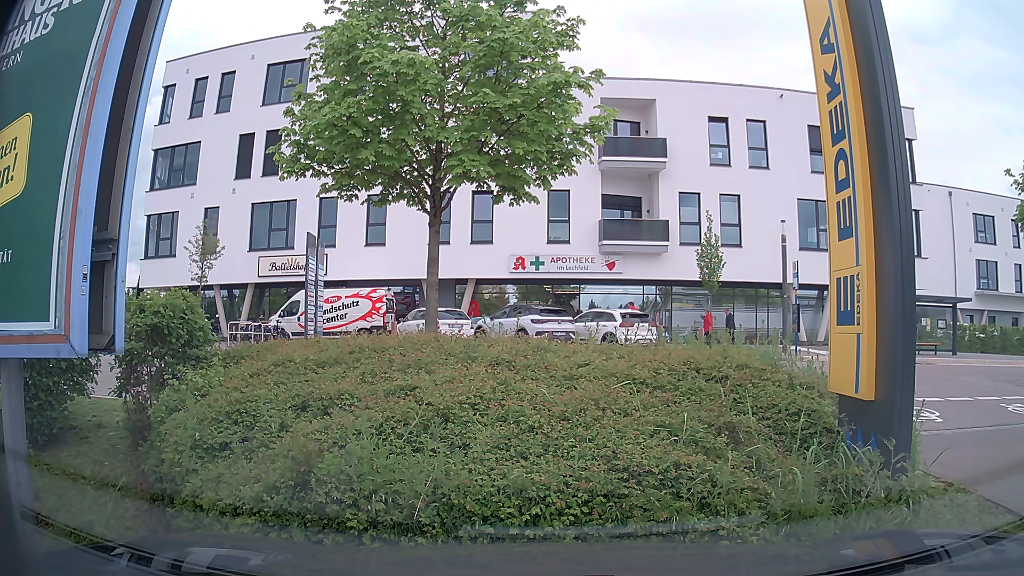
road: service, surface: asphalt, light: Day
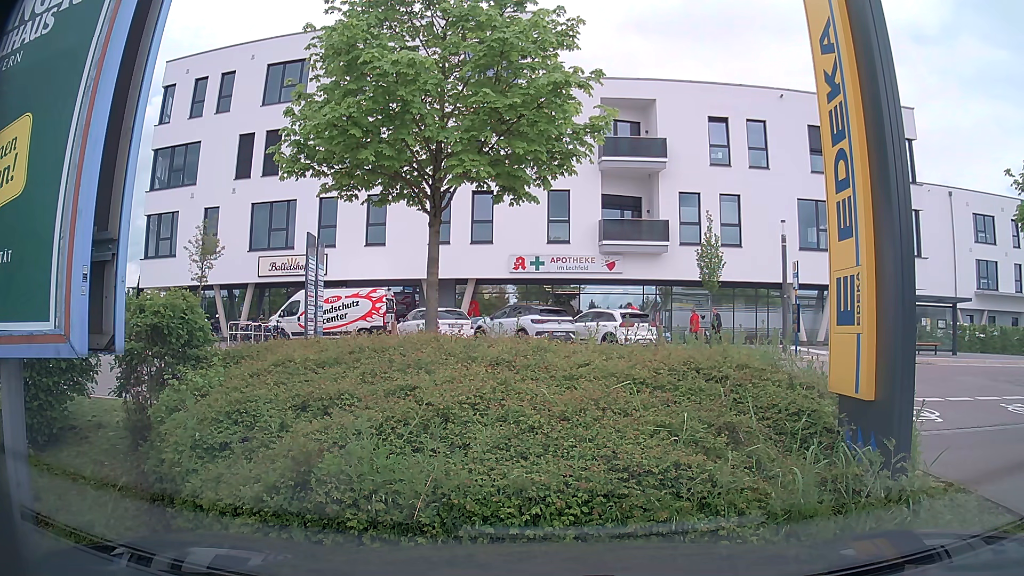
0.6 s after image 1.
(0.0, 0.0) m; 0°
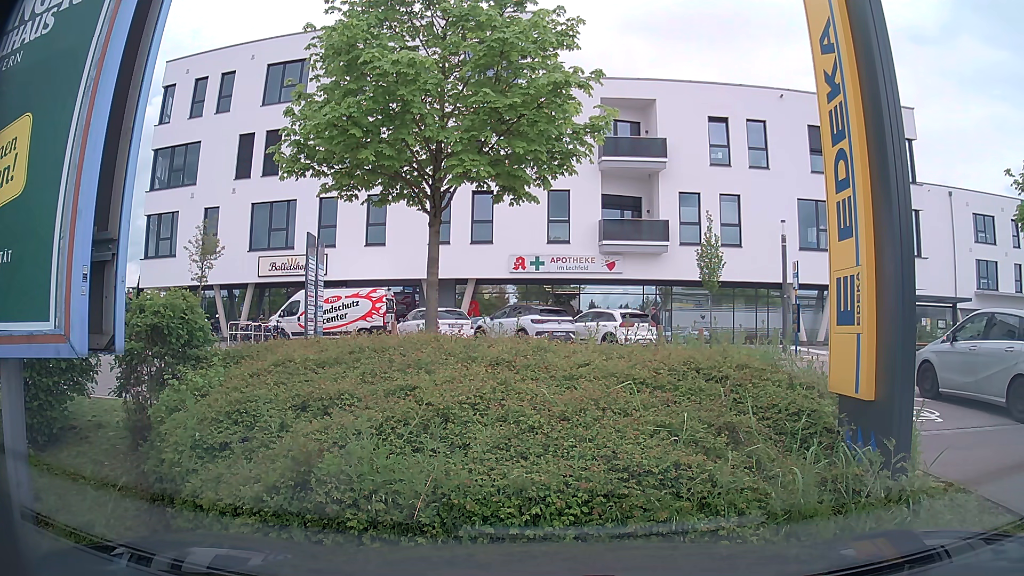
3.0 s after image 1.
(0.0, 0.0) m; 0°
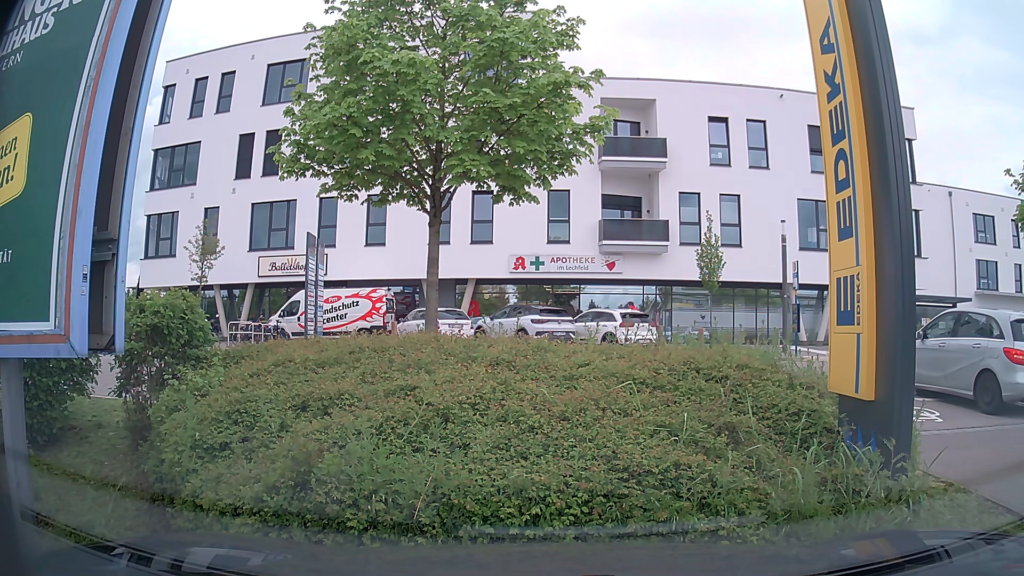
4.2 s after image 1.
(0.0, 0.0) m; 0°
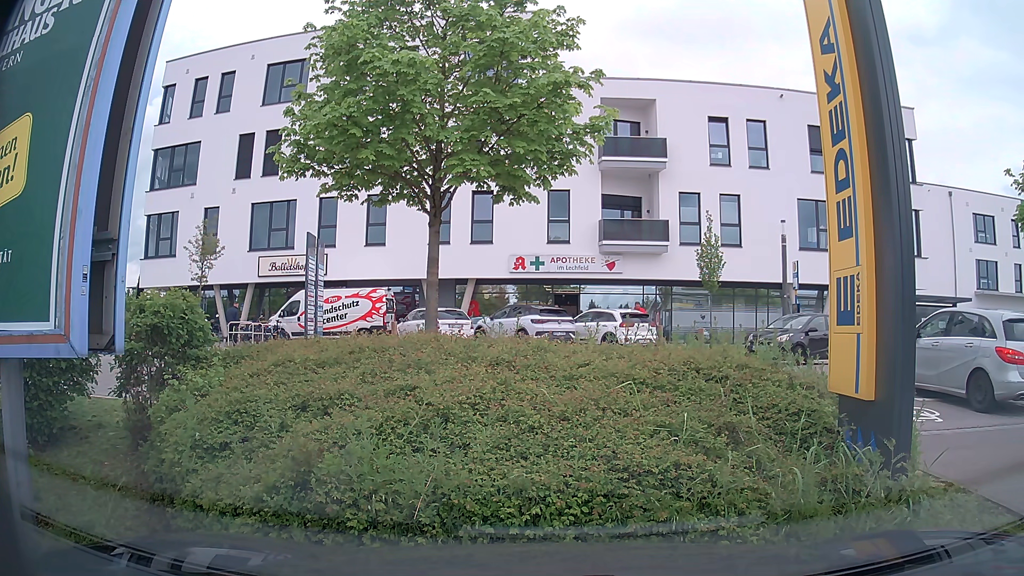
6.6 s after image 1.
(0.0, 0.0) m; 0°
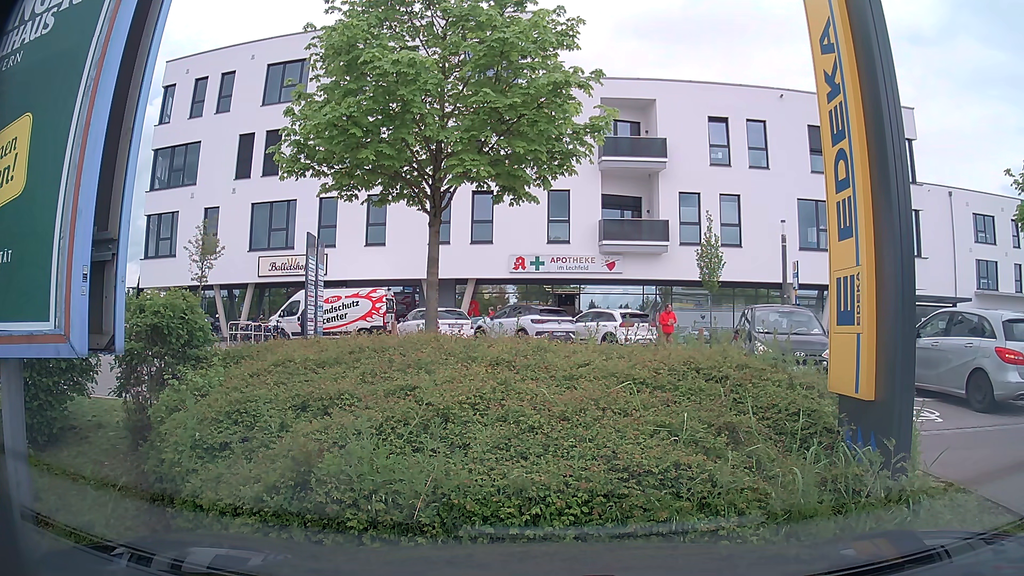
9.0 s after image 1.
(0.0, 0.0) m; 0°
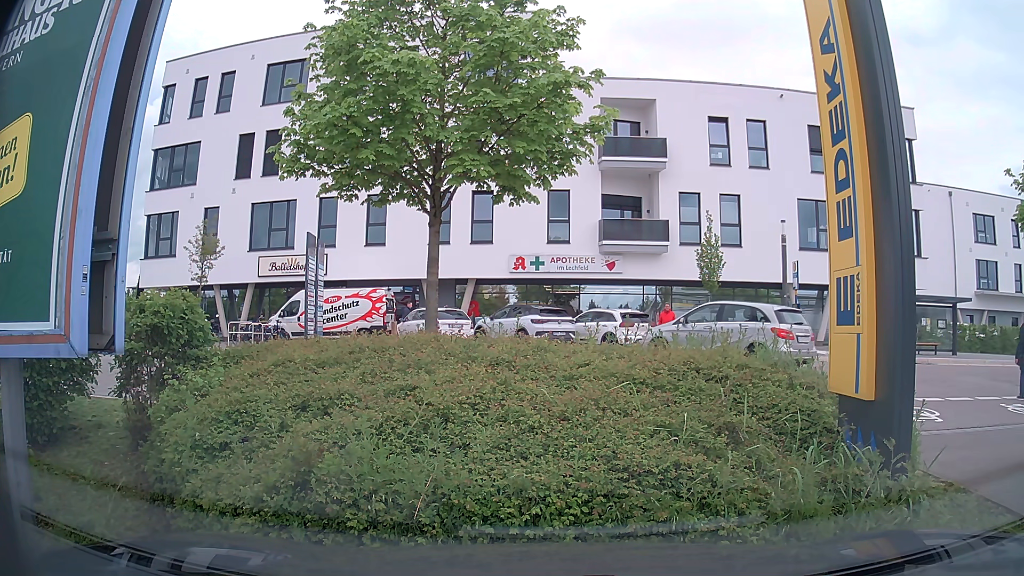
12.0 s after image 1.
(0.0, 0.0) m; 0°
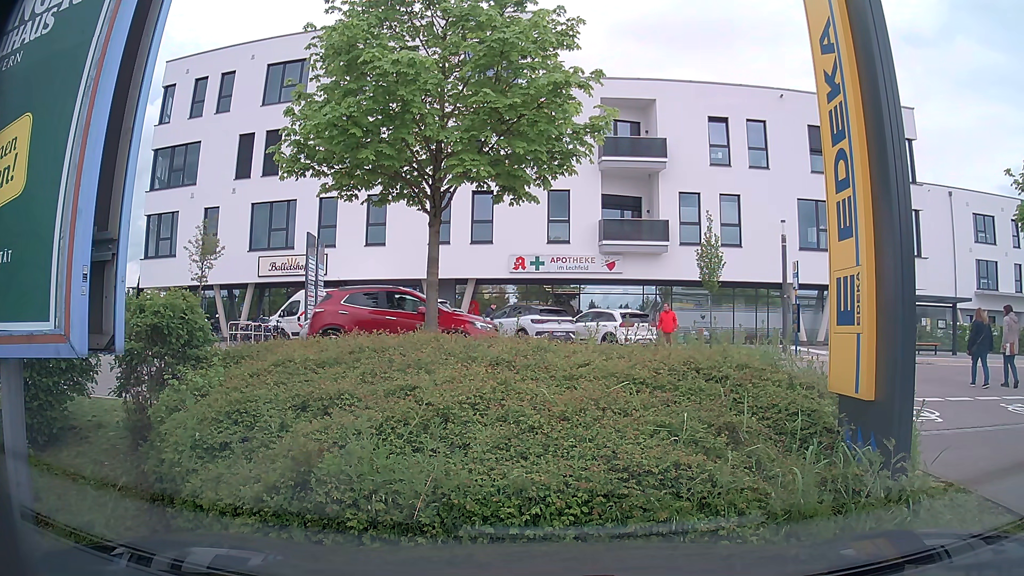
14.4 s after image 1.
(0.0, 0.0) m; 0°
